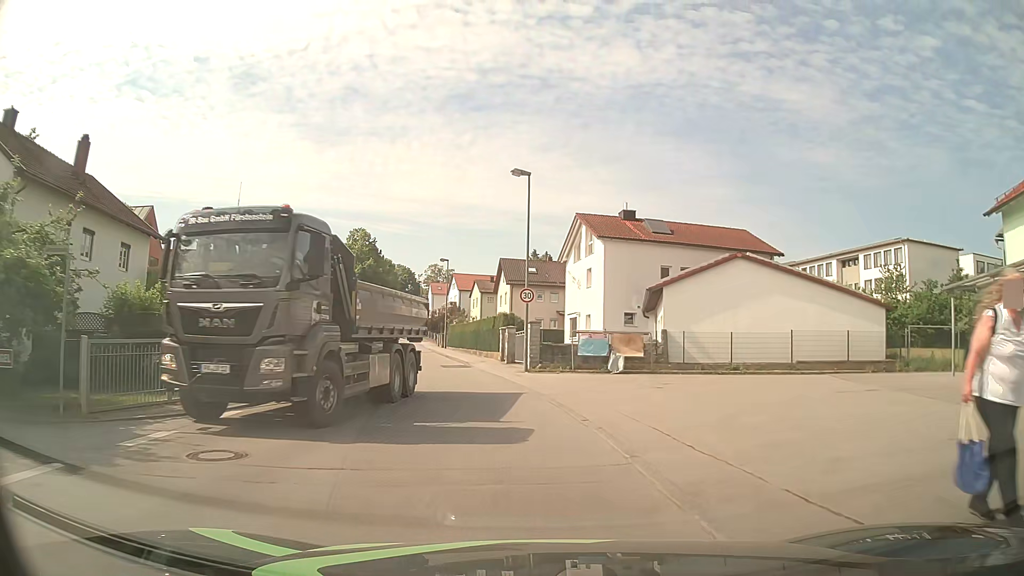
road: unclassified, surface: asphalt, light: Day
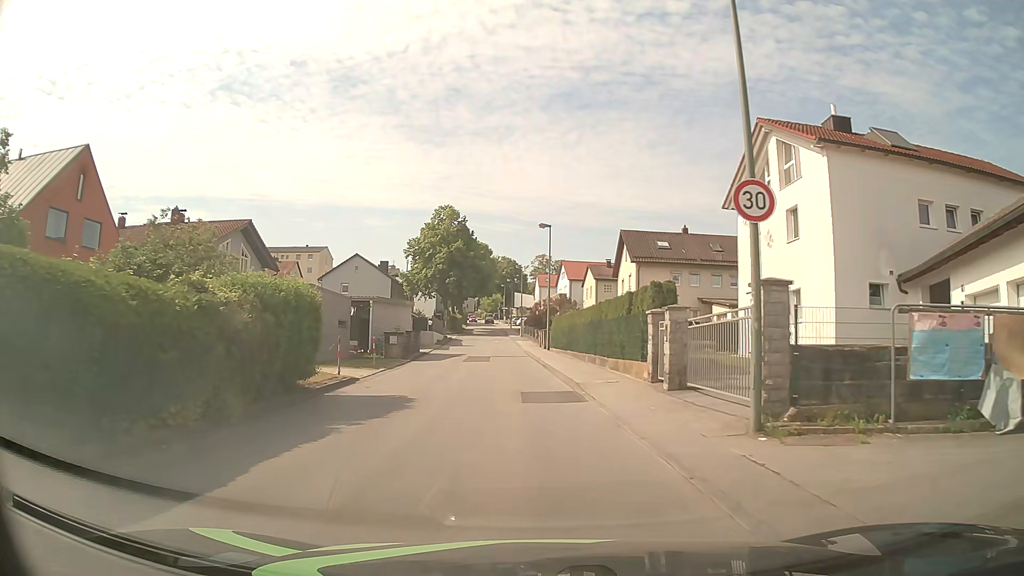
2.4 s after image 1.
(-1.5, +18.2) m; -9°
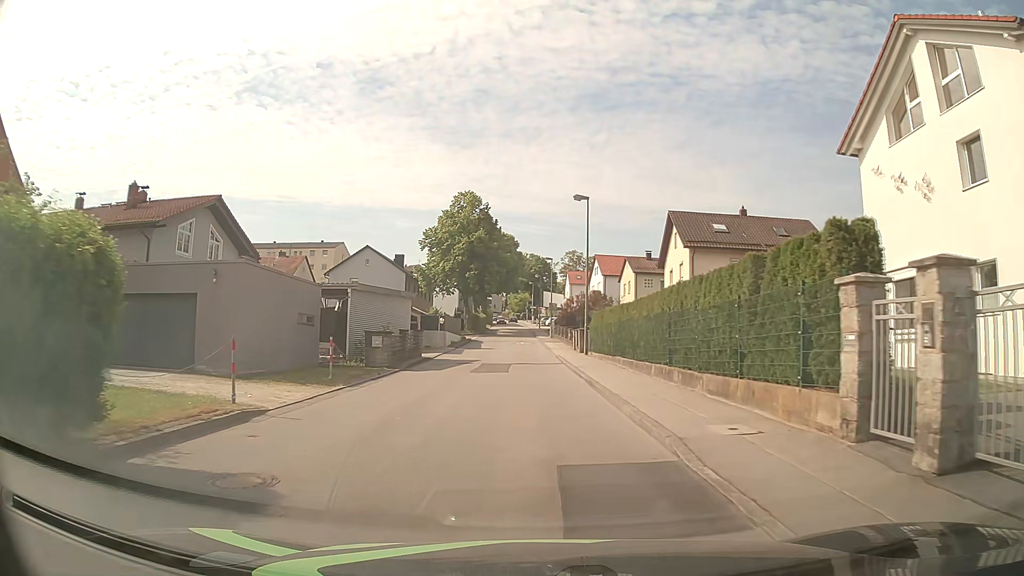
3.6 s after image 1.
(-0.3, +9.2) m; -3°
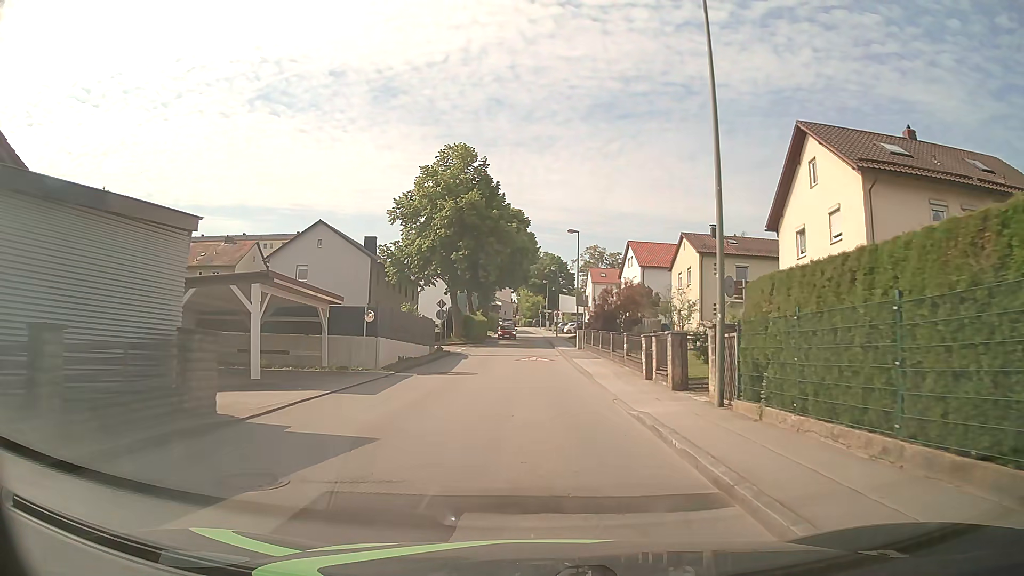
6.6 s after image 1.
(-0.3, +23.0) m; -1°
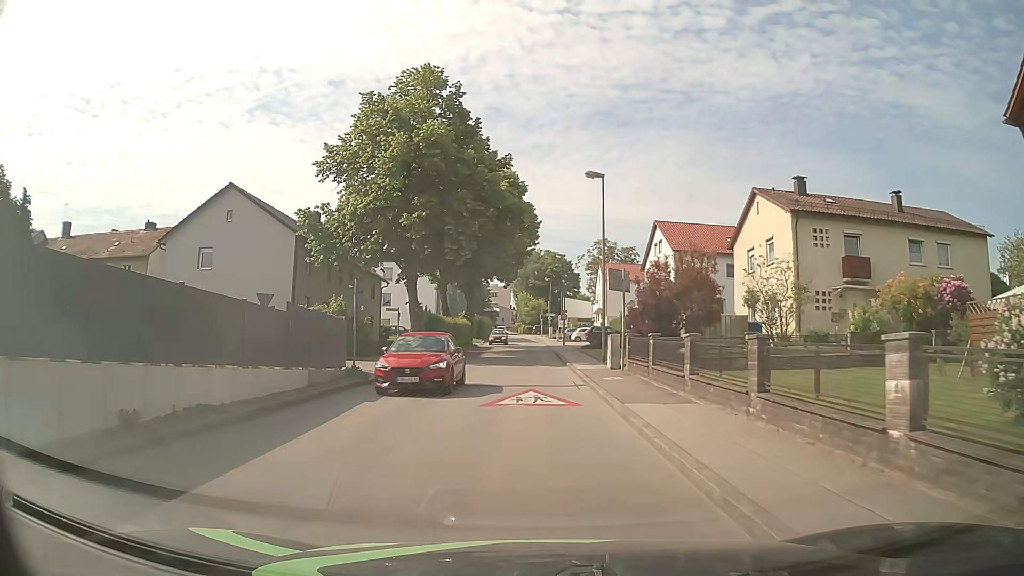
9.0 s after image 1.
(+0.1, +18.2) m; 0°
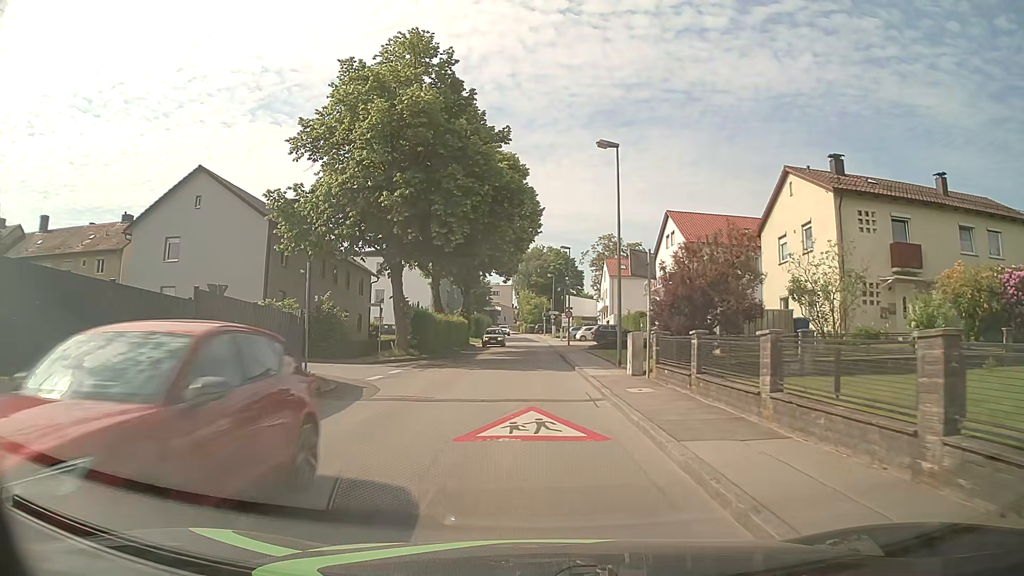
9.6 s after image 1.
(0.0, +4.5) m; 0°
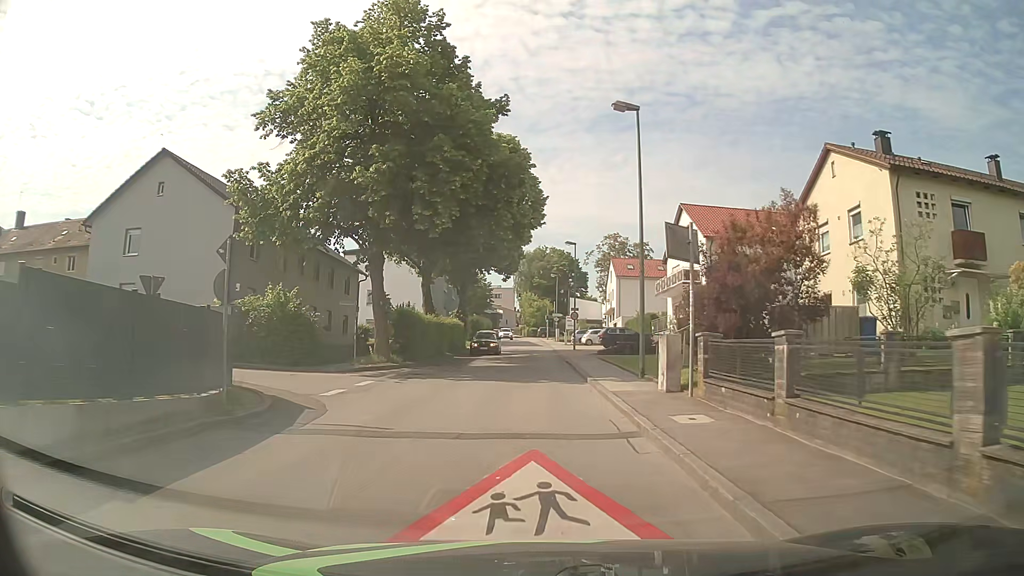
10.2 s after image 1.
(0.0, +4.5) m; -1°
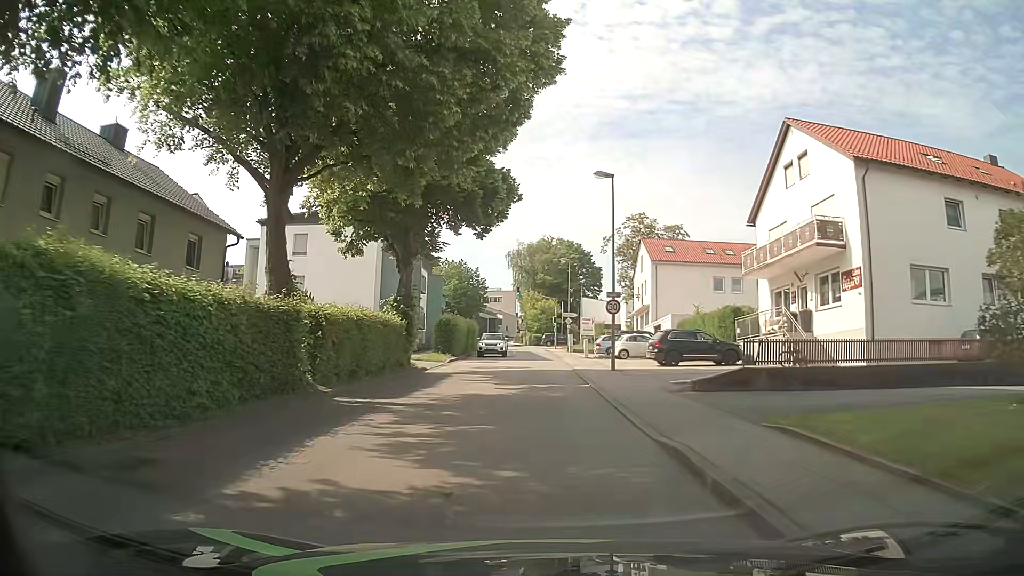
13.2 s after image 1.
(+0.1, +22.7) m; 0°
(0, +10) (0, +20) (0, +30) (0, +40) (0, +50) (0, +60) (-1, +70) (-1, +80) (-2, +90) (-3, +100) m
